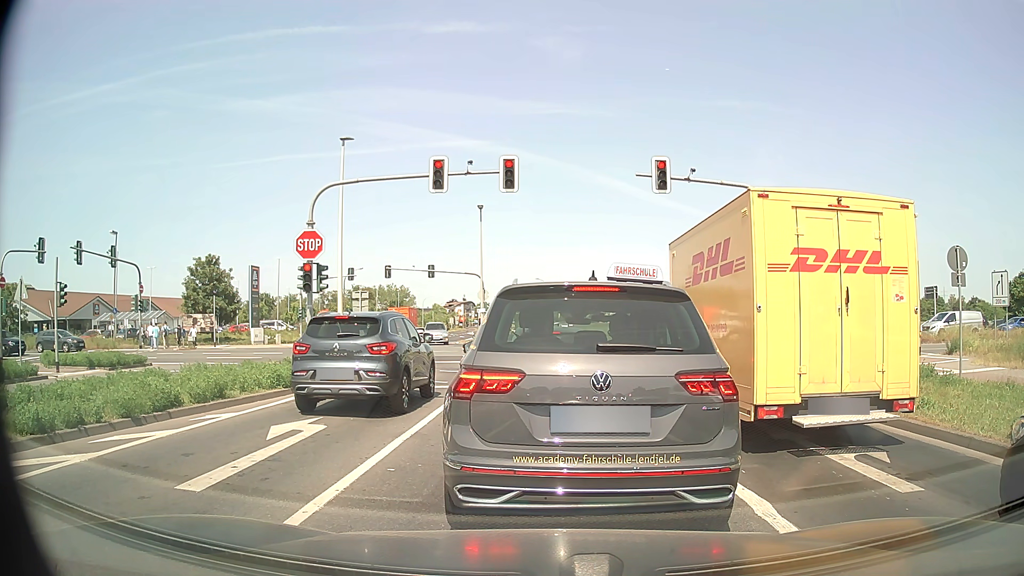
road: tertiary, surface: asphalt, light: Day
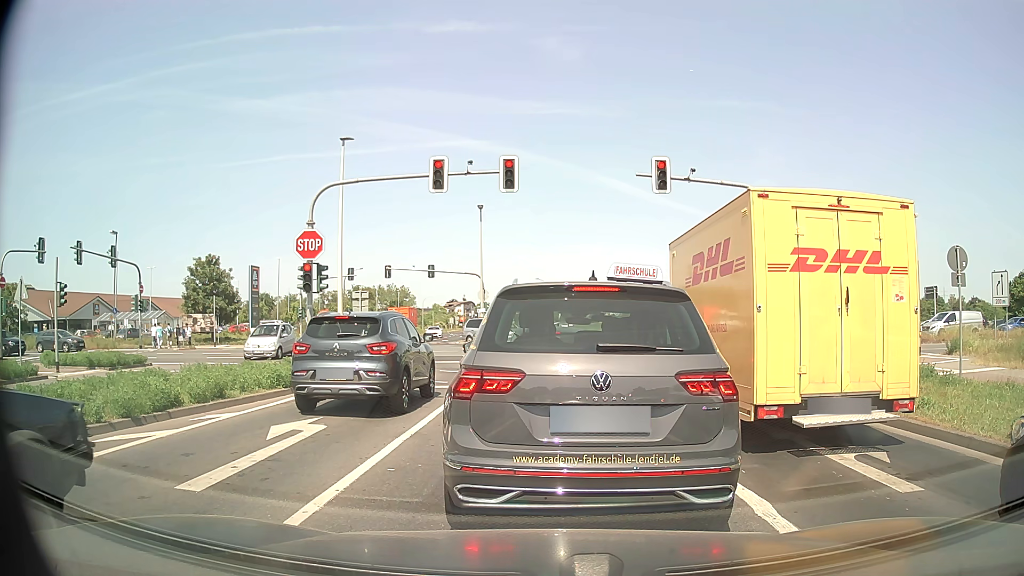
(0.0, 0.0) m; 0°
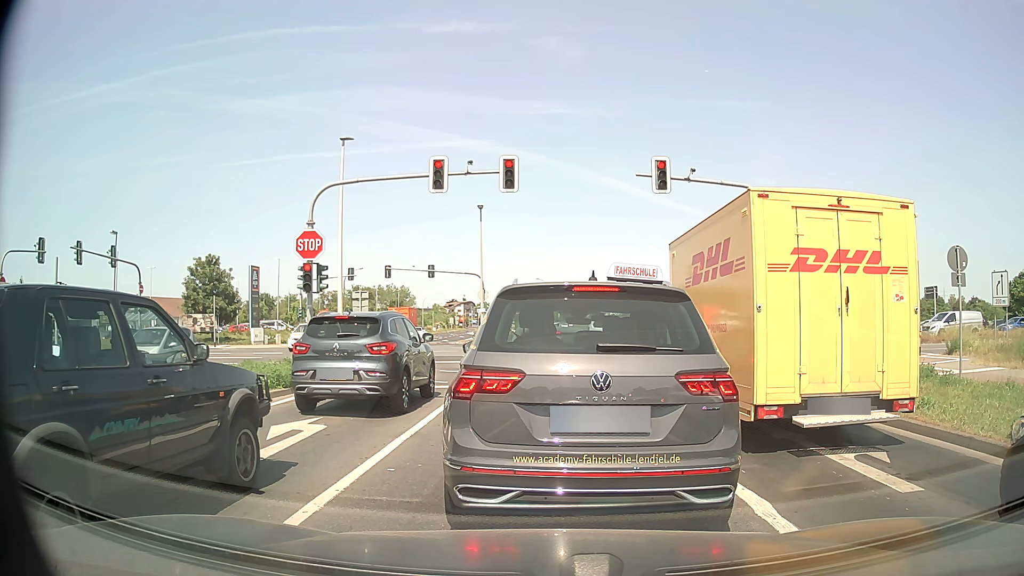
(0.0, 0.0) m; 0°
